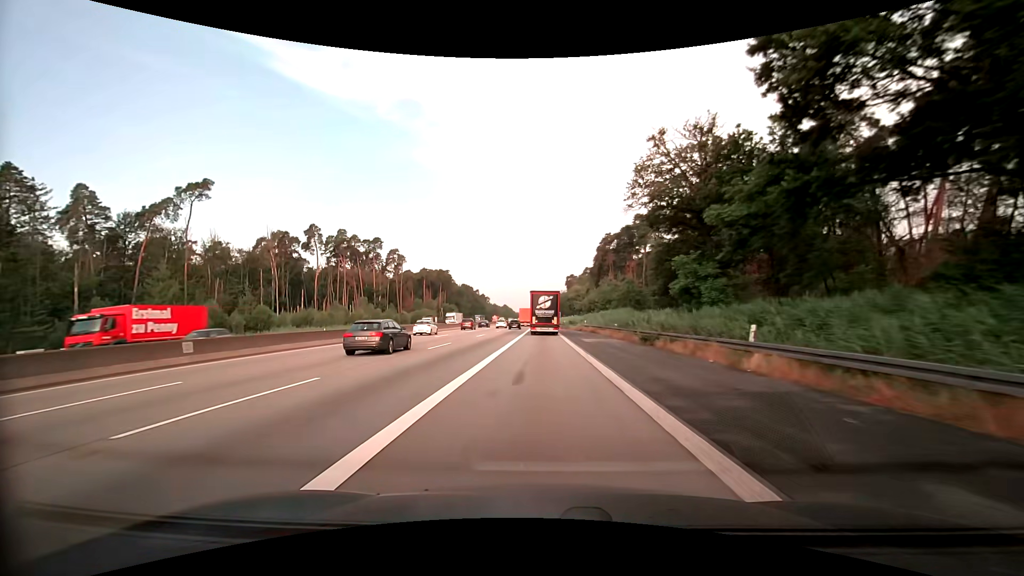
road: motorway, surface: asphalt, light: Day
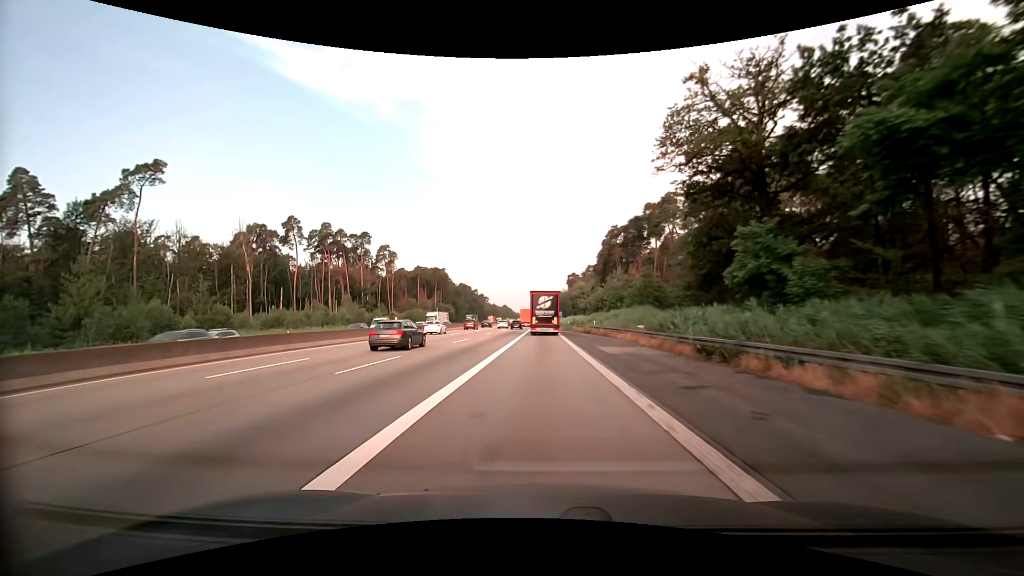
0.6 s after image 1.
(0.0, +11.0) m; 0°
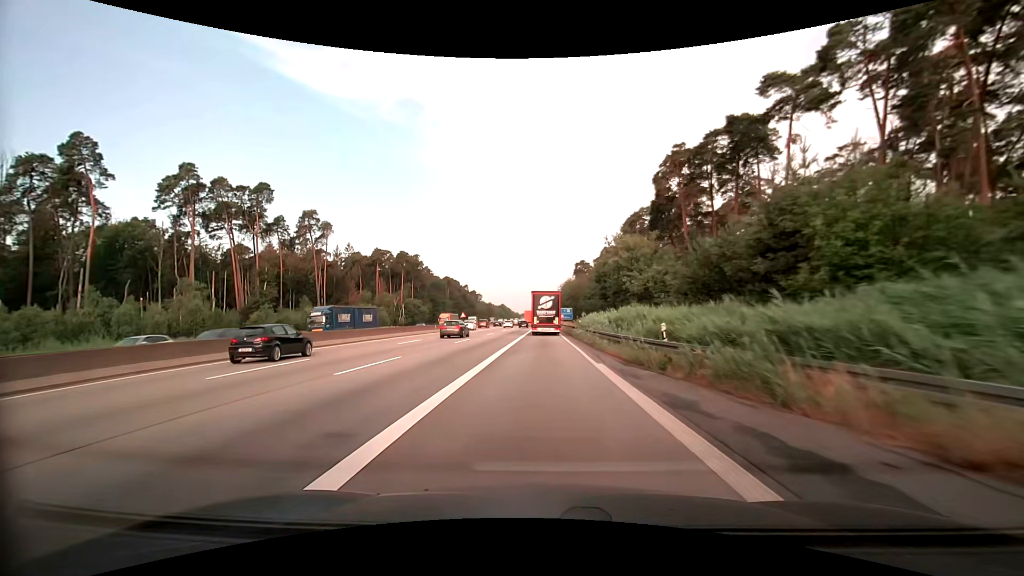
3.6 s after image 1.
(-0.2, +54.1) m; 0°
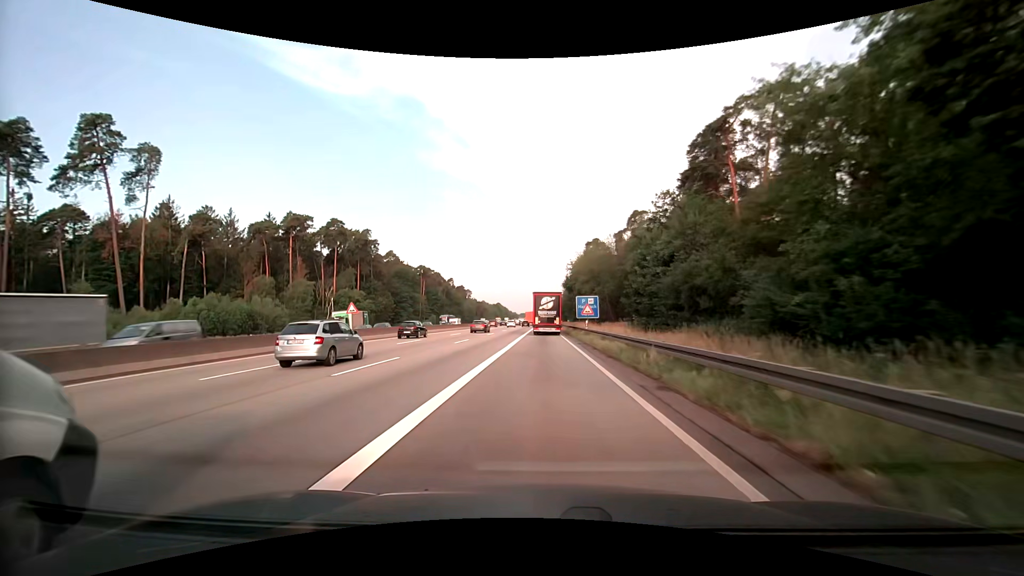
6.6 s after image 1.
(-0.4, +54.4) m; 0°
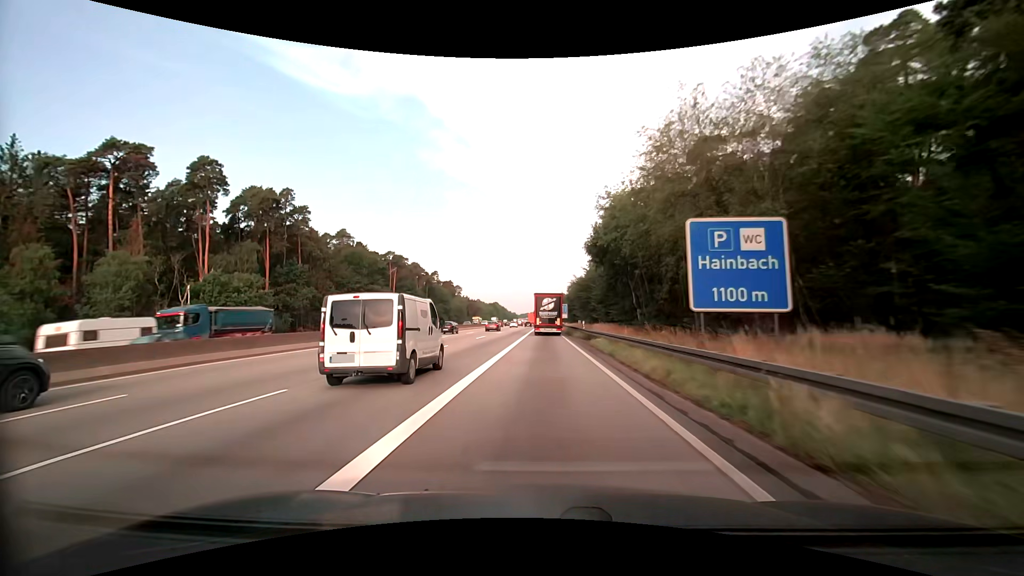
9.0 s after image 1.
(-0.1, +44.7) m; 0°
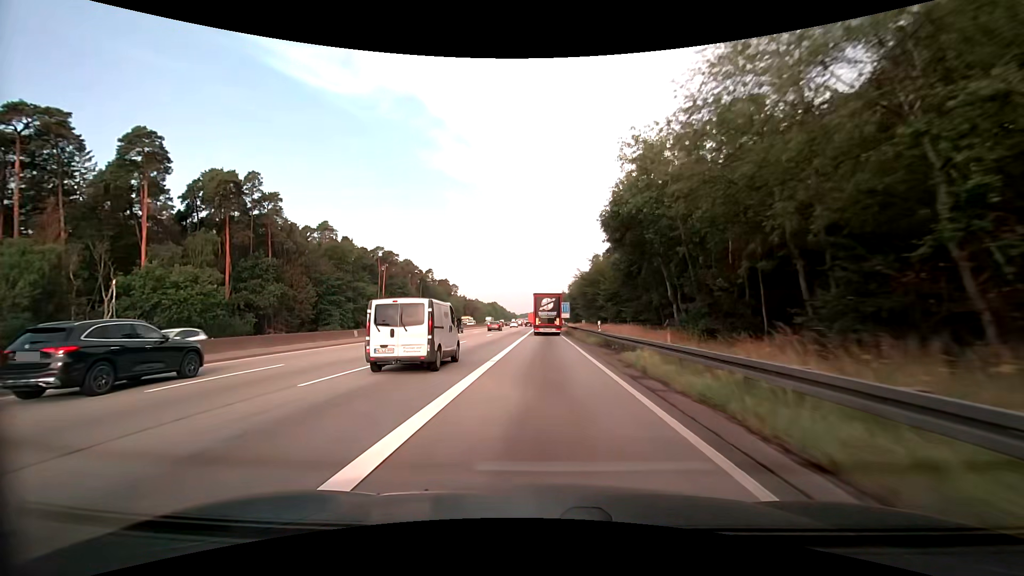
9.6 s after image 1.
(0.0, +11.3) m; 0°
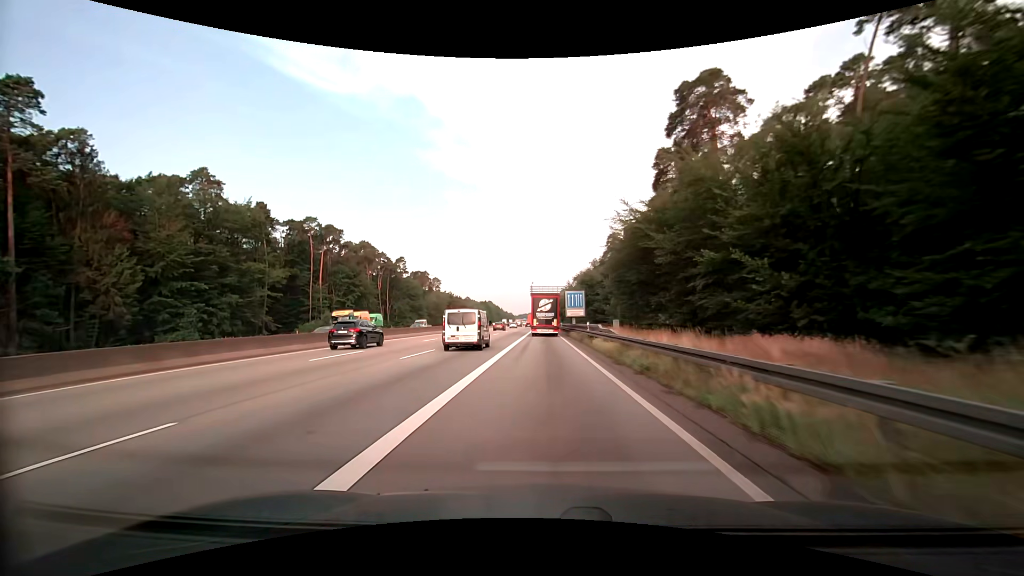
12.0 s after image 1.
(0.0, +45.9) m; 0°
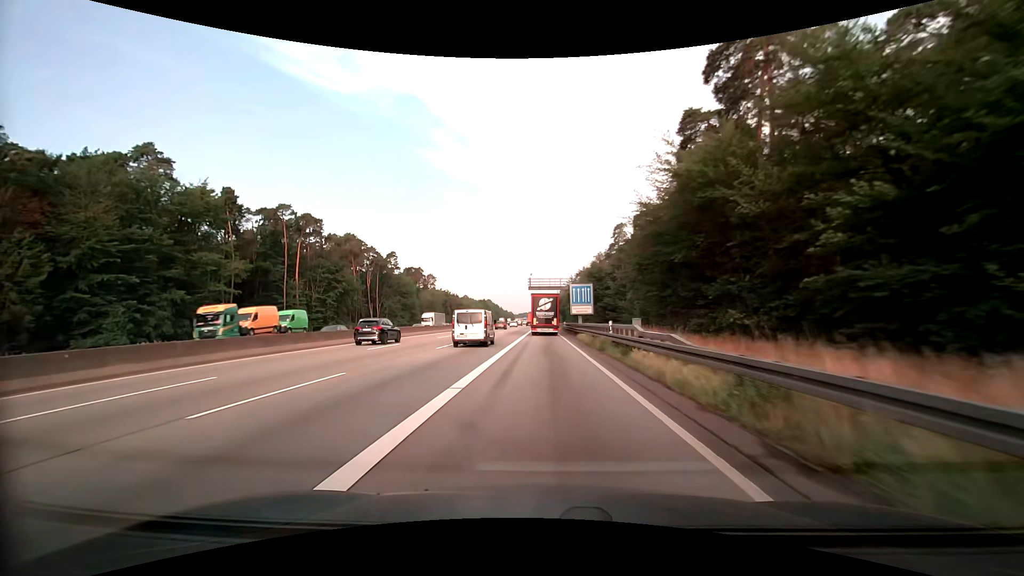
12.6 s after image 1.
(+0.1, +11.6) m; 0°
(0, +10) (0, +20) (0, +30) (0, +40) (0, +50) (0, +60) (0, +70) (0, +80) (0, +90) (0, +100) m
